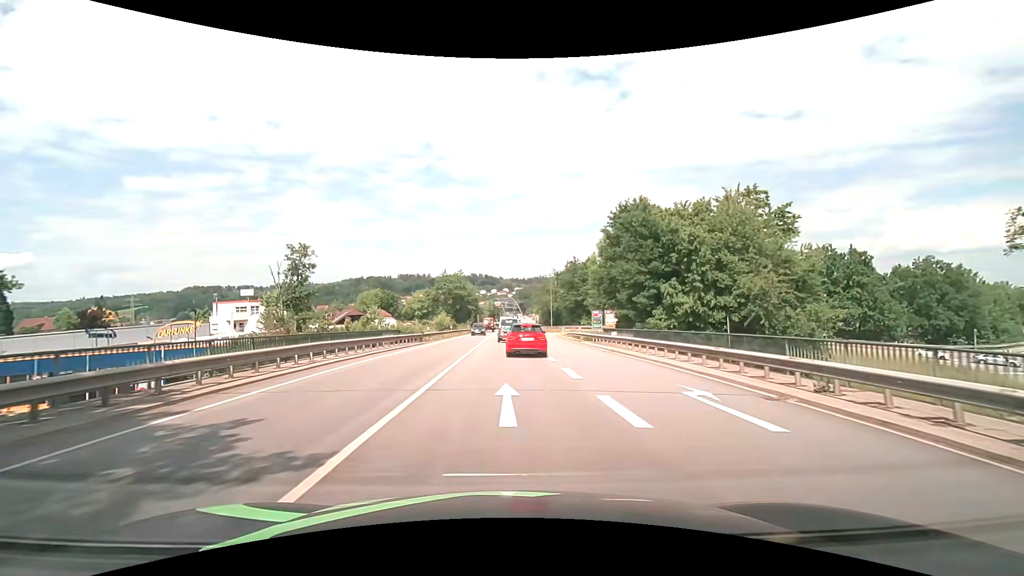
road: primary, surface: asphalt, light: Day
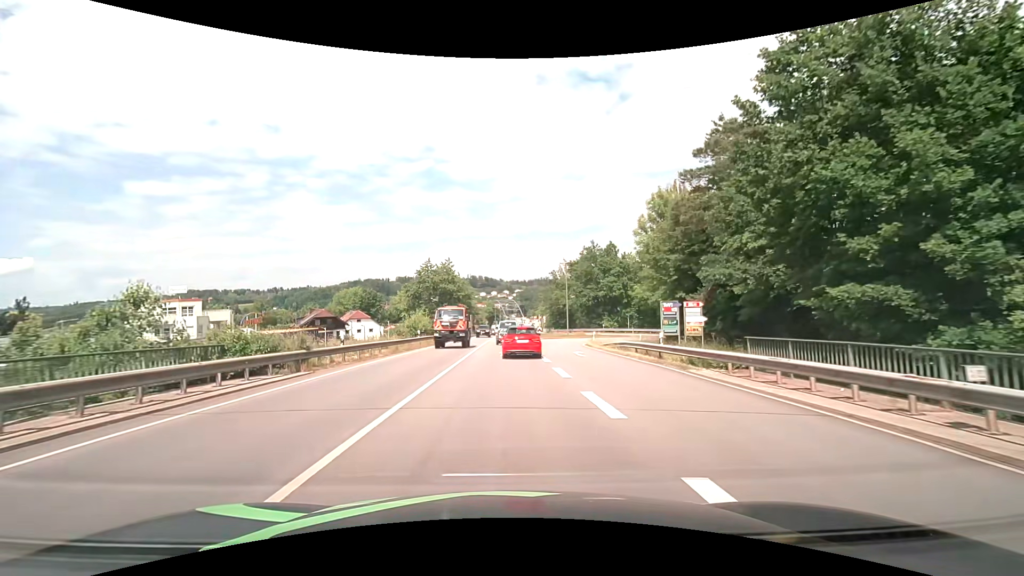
(0.0, +23.2) m; 0°
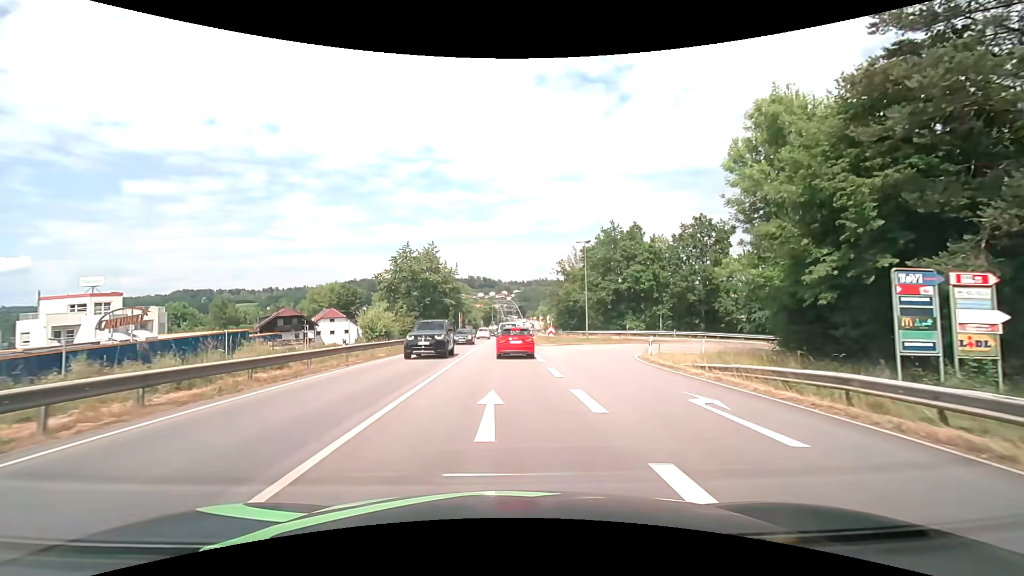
(+0.1, +17.6) m; 0°
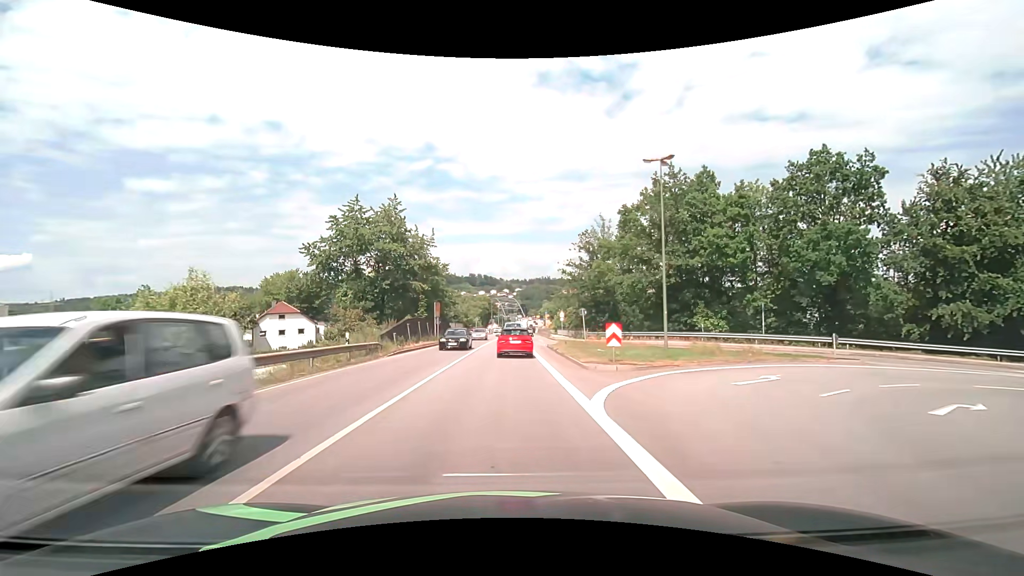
(0.0, +24.5) m; 0°
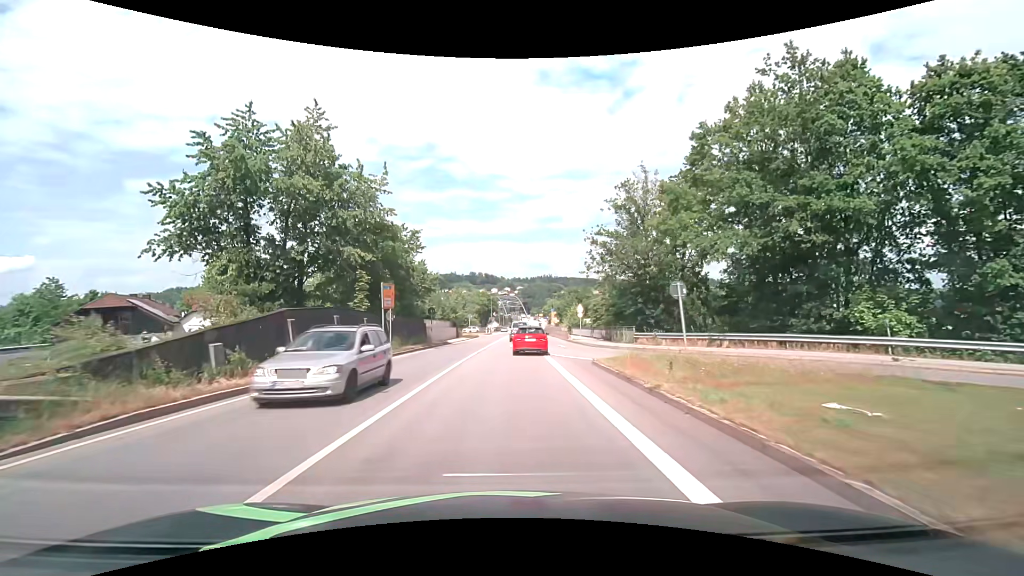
(-0.1, +19.4) m; 0°
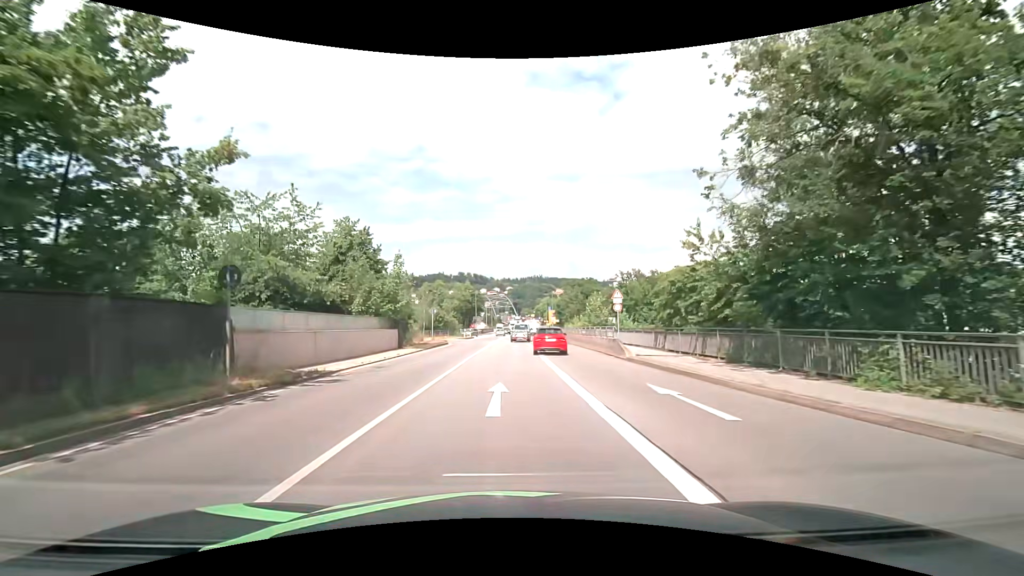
(+0.3, +27.2) m; +1°
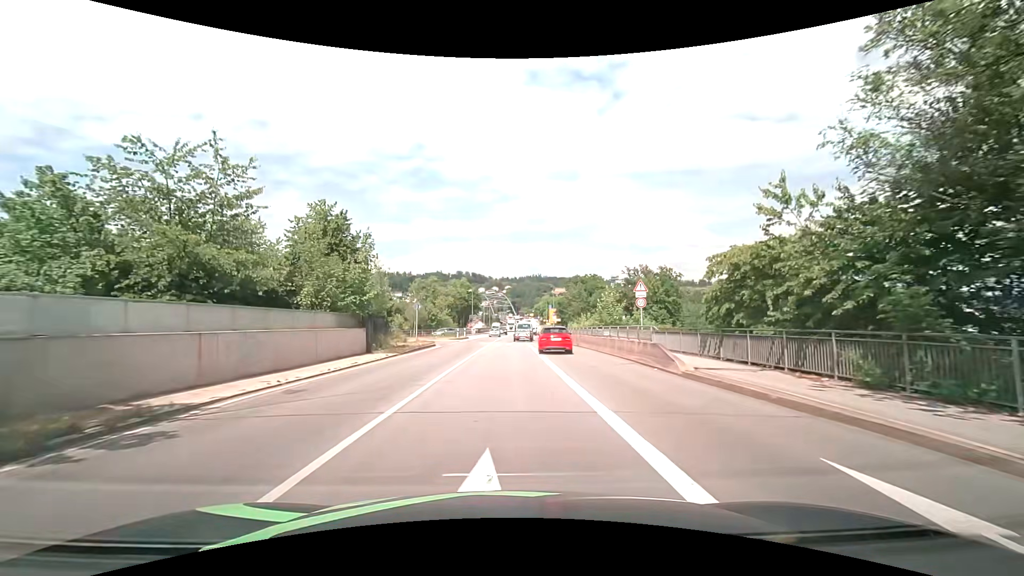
(0.0, +7.0) m; 0°
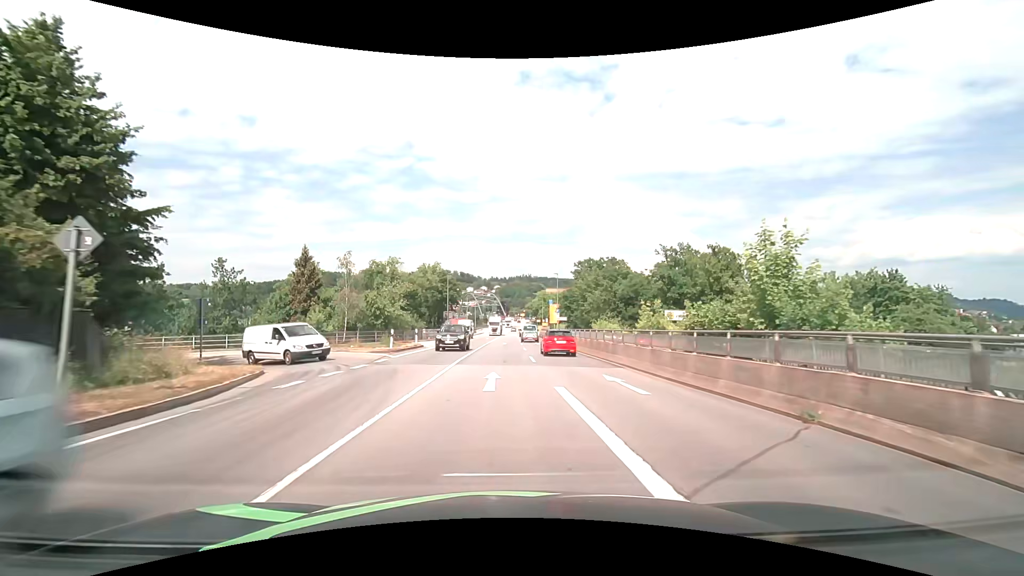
(+0.3, +29.2) m; +1°
(0, +10) (0, +20) (0, +30) (+1, +40) (+1, +50) (+2, +60) (+2, +70) (+2, +80) (+3, +90) (+3, +100) m
